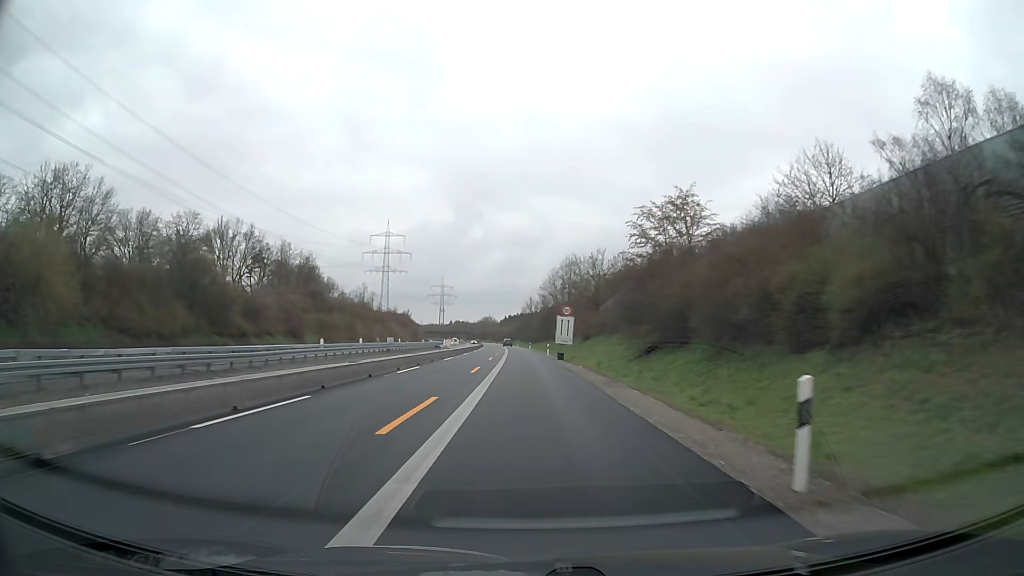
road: motorway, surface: asphalt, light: Day
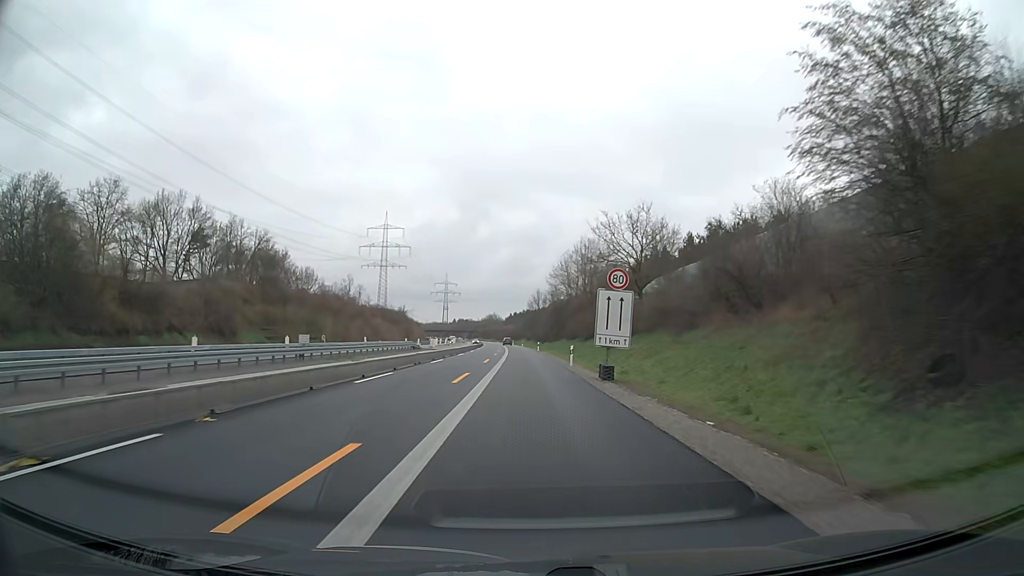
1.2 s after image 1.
(-0.1, +25.1) m; -1°
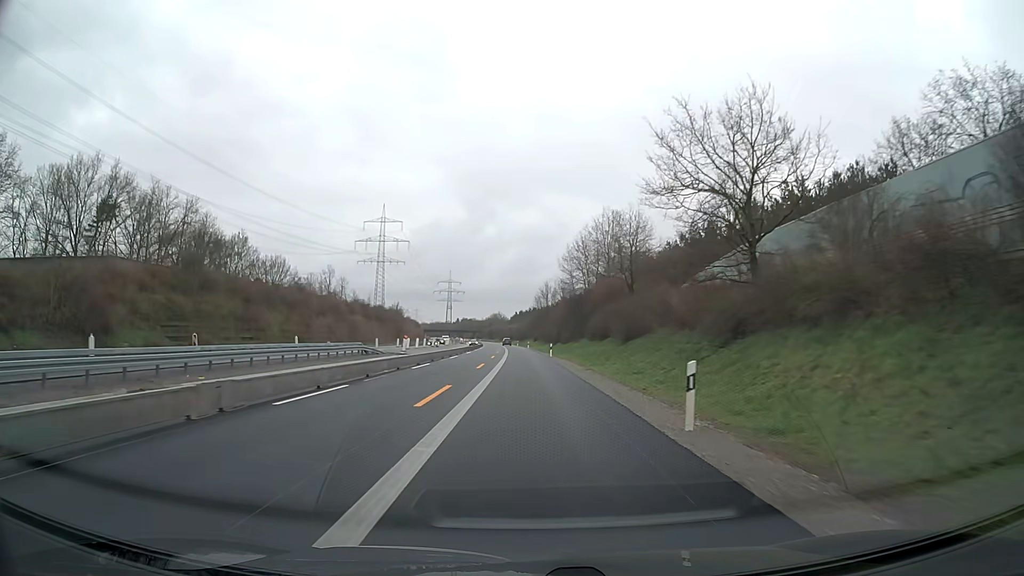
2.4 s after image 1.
(-0.1, +25.1) m; 0°
(0, +10) (0, +20) (0, +30) (0, +40) (-1, +50) (-1, +60) (-1, +70) (-1, +80) (-2, +90) (-2, +100) m
